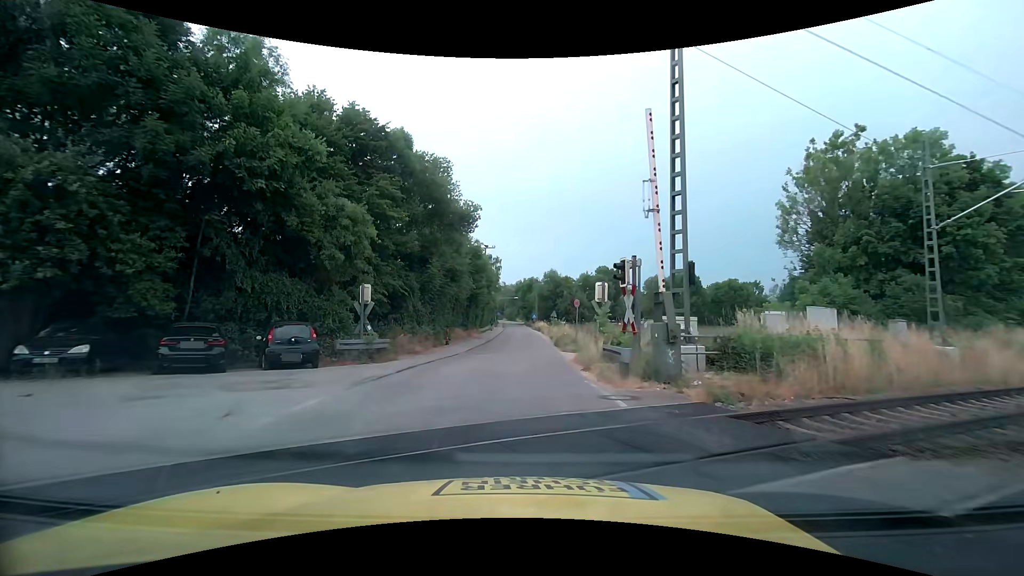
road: unclassified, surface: asphalt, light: Day
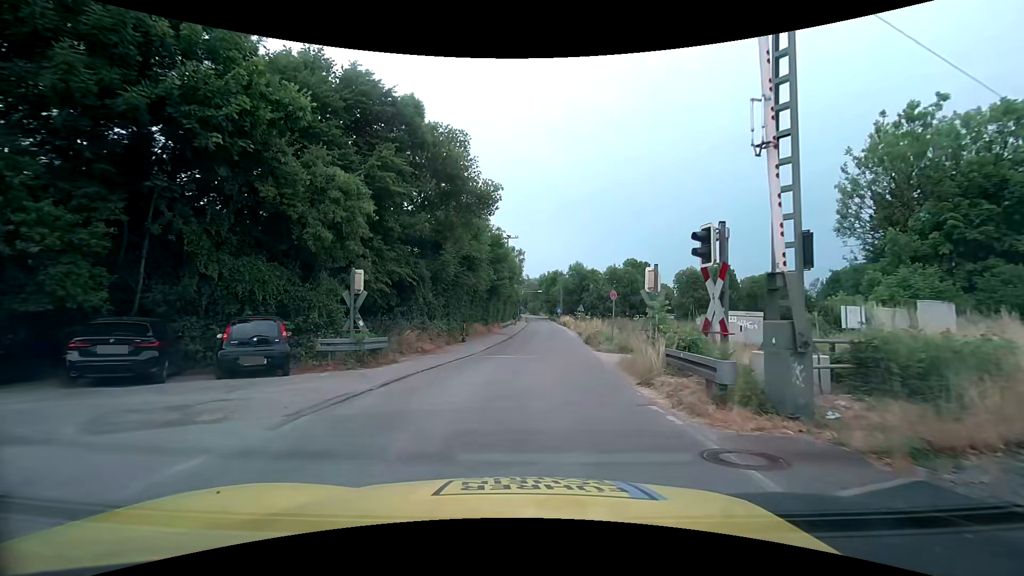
(0.0, +3.8) m; 0°
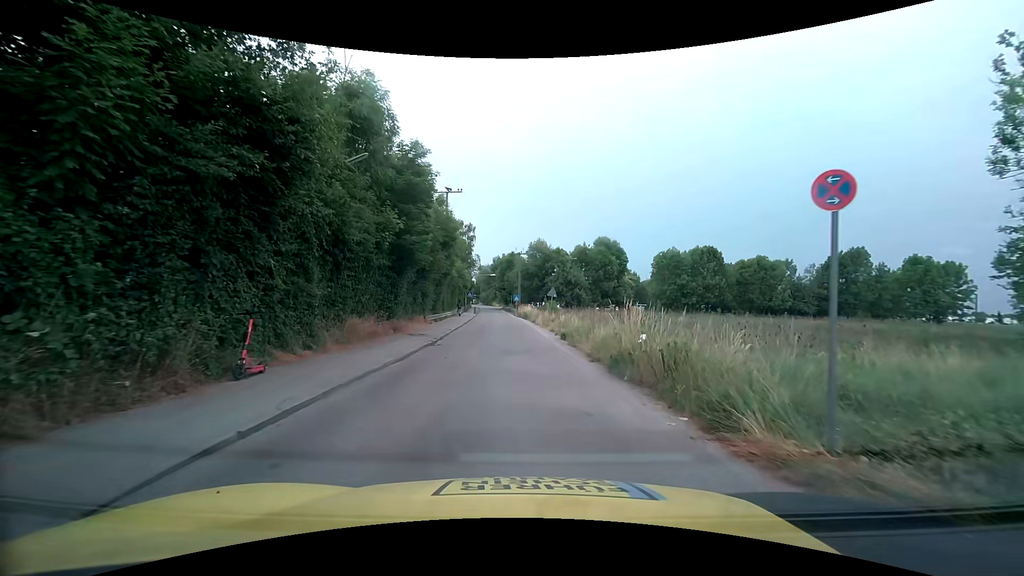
(+0.2, +19.0) m; +3°
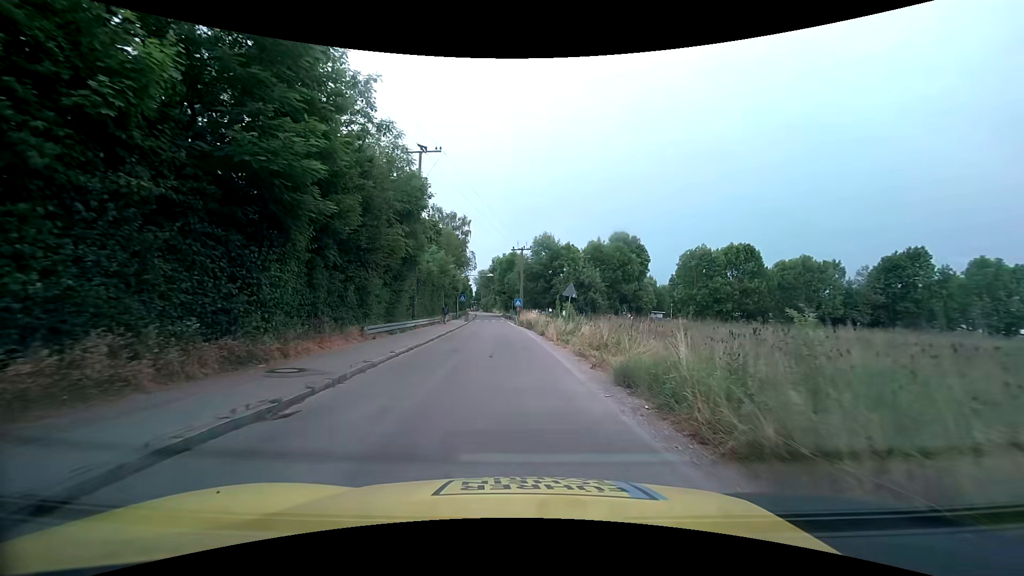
(+0.1, +13.1) m; 0°
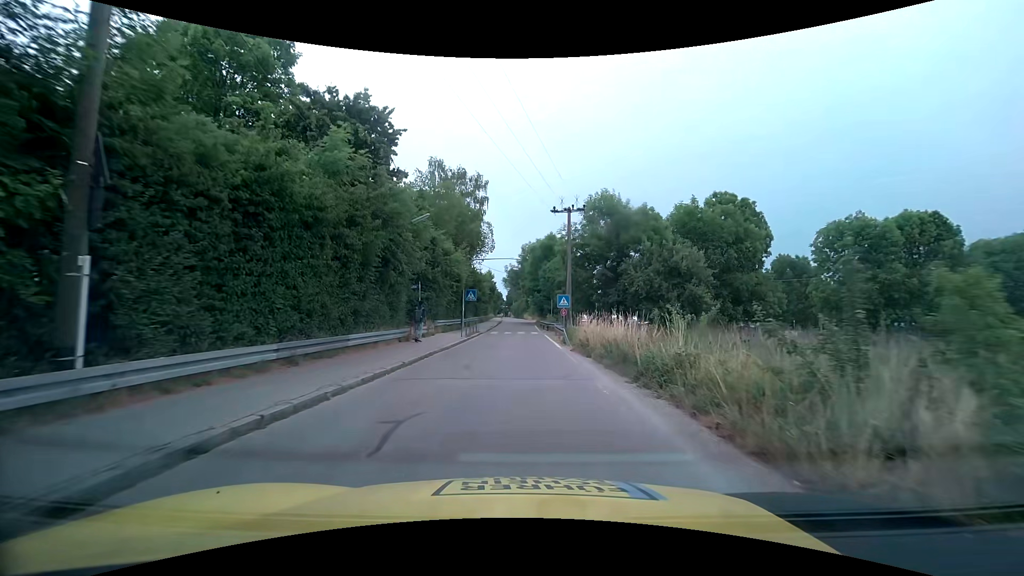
(-0.7, +25.9) m; -4°
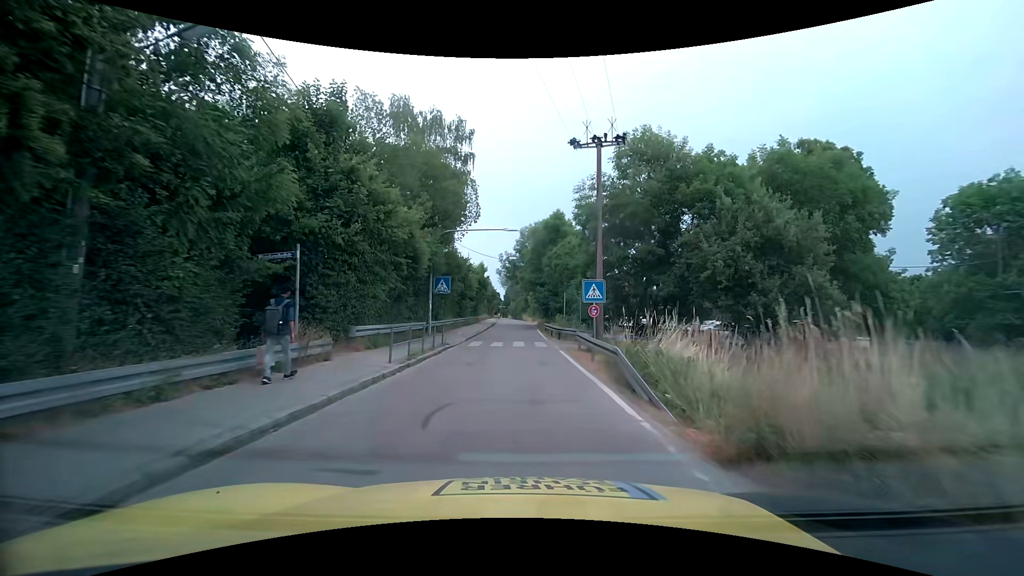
(0.0, +14.0) m; 0°
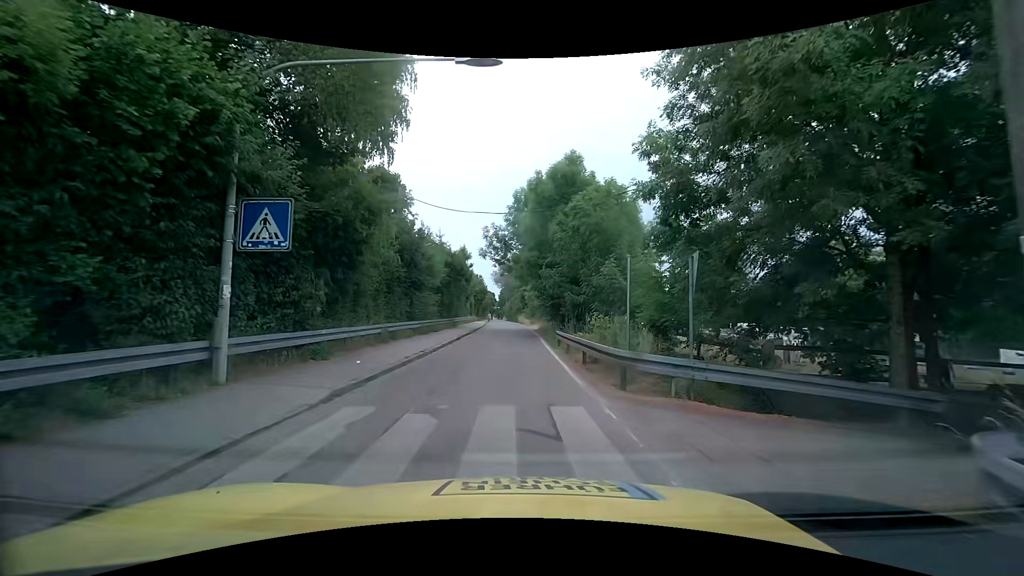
(+0.2, +18.0) m; +1°
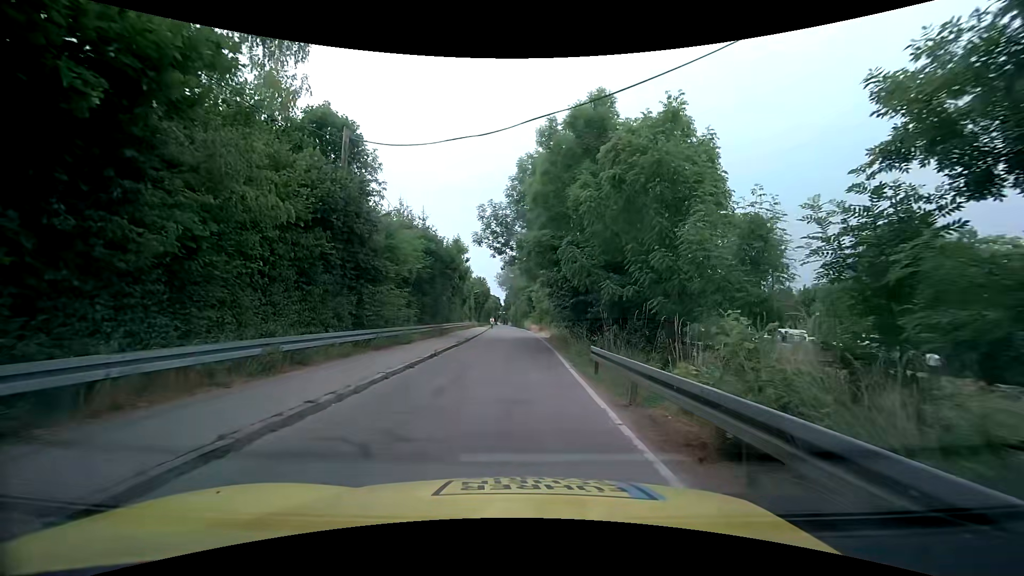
(-0.1, +9.3) m; 0°
(0, +10) (0, +20) (0, +30) (0, +40) (-1, +50) (-1, +60) (-2, +70) (-3, +80) (-3, +90) (-4, +100) m
